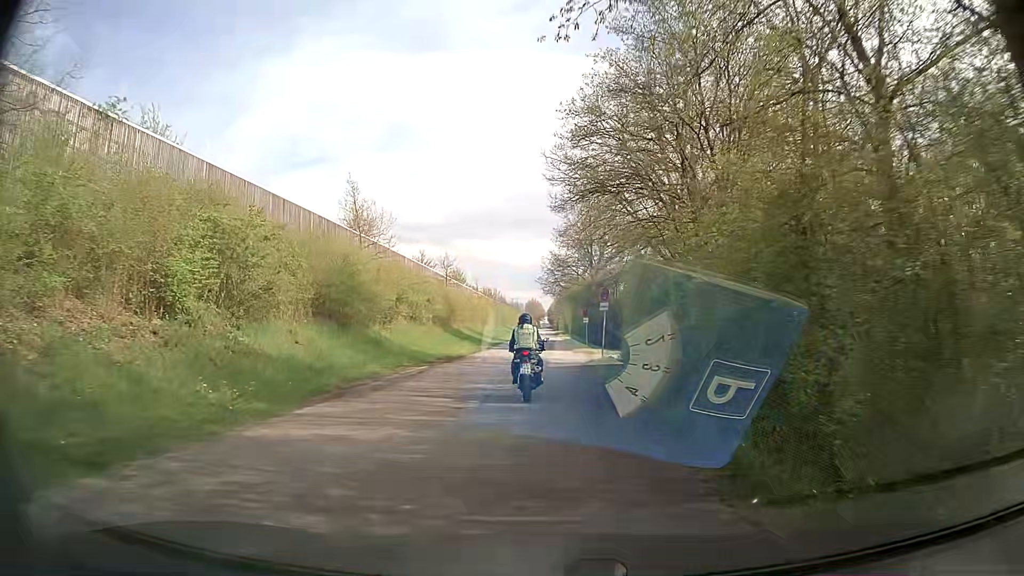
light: Day
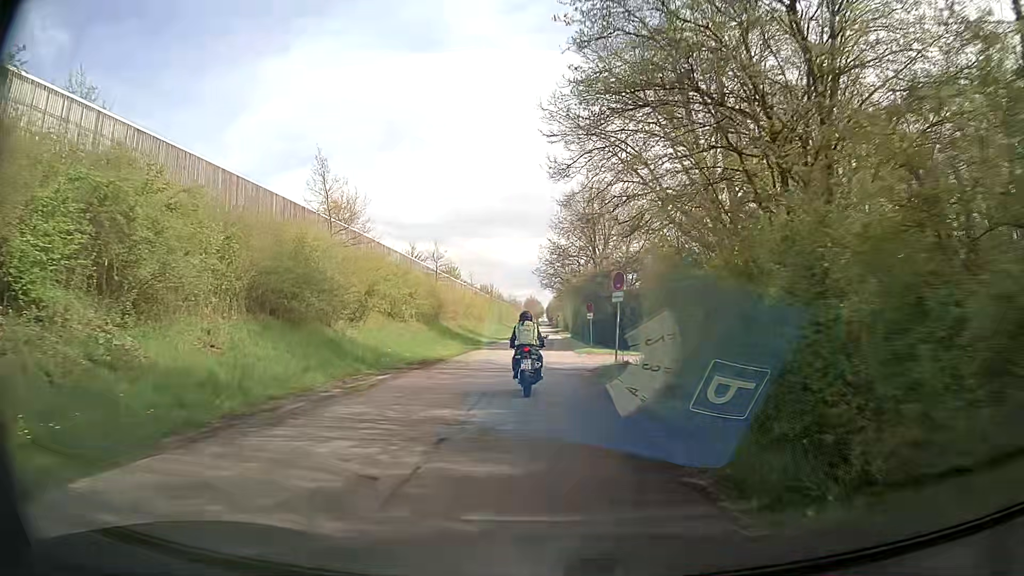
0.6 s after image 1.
(0.0, +5.7) m; 0°
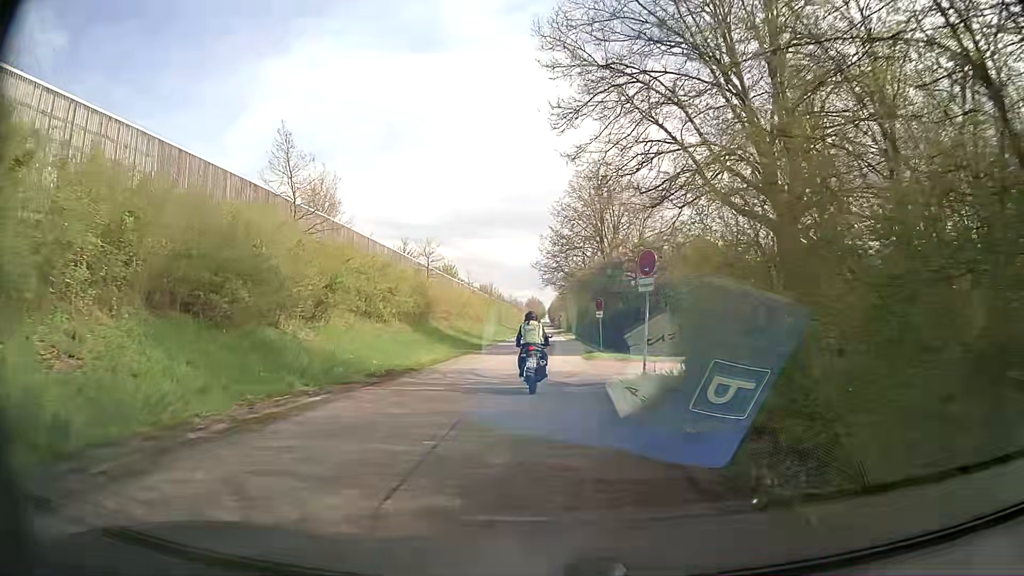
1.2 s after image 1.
(0.0, +5.7) m; -1°
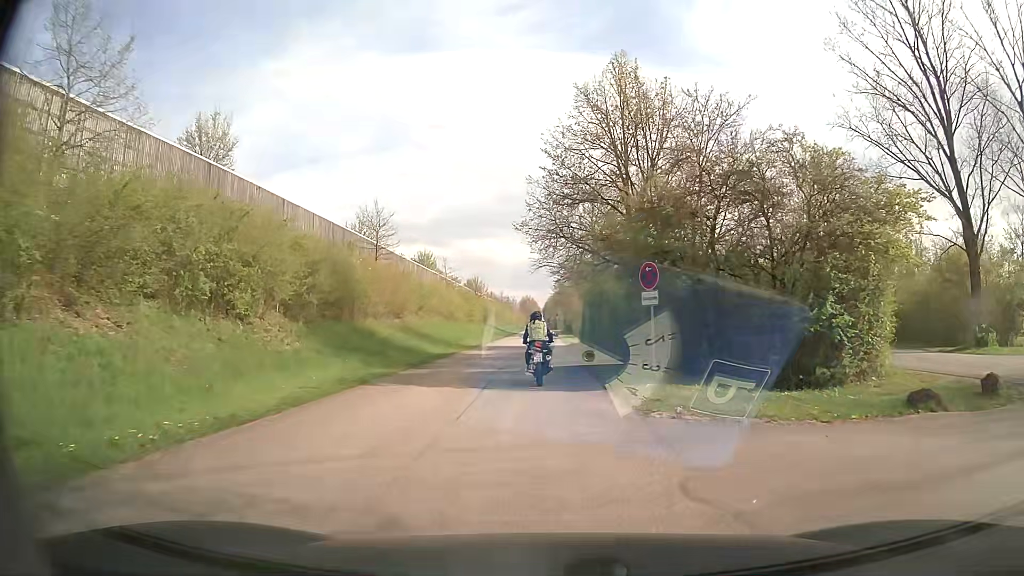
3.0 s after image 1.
(+0.1, +17.2) m; +1°
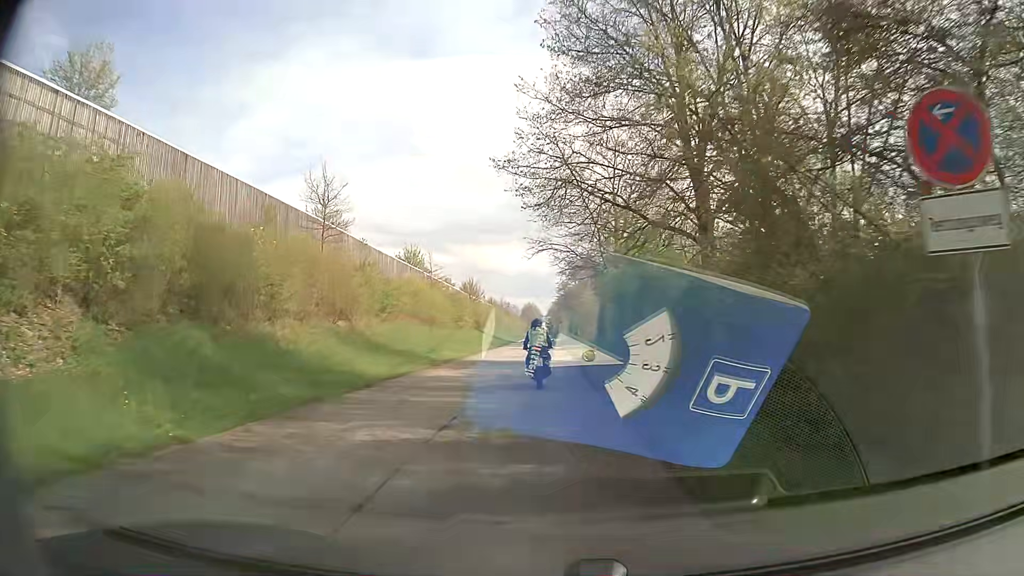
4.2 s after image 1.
(-0.1, +11.7) m; -1°
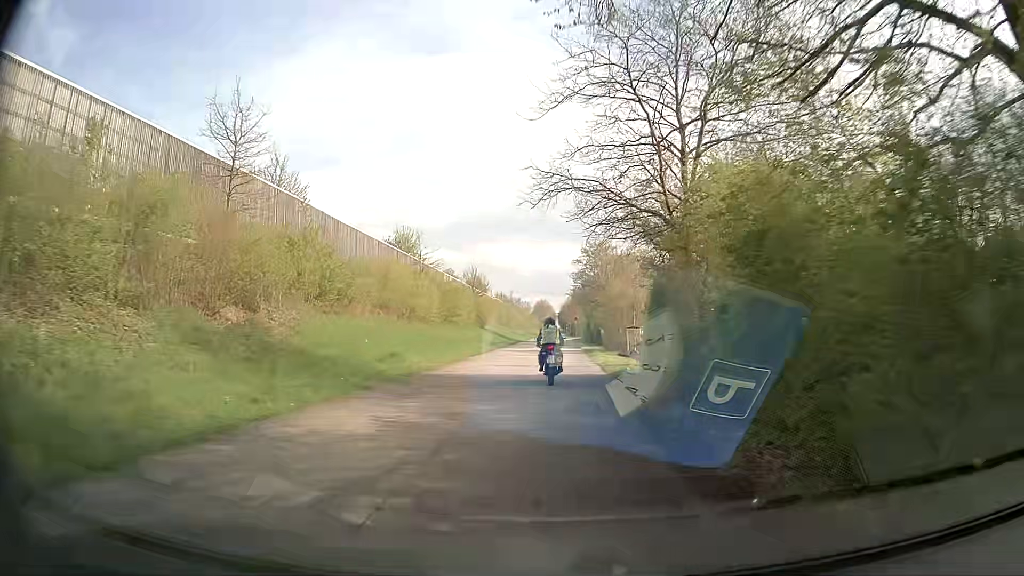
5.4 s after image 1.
(-0.1, +12.0) m; -1°
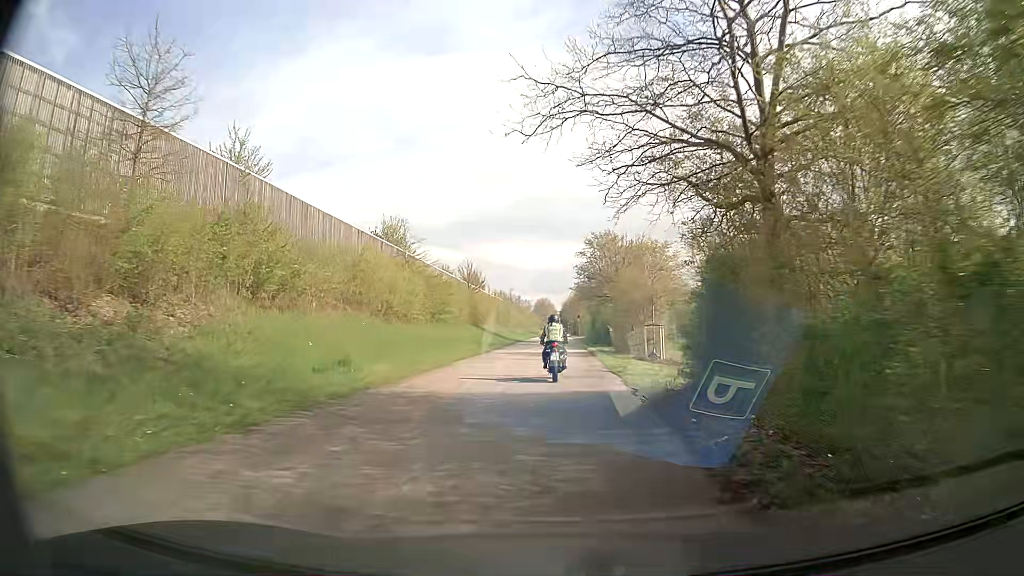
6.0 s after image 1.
(0.0, +6.0) m; 0°
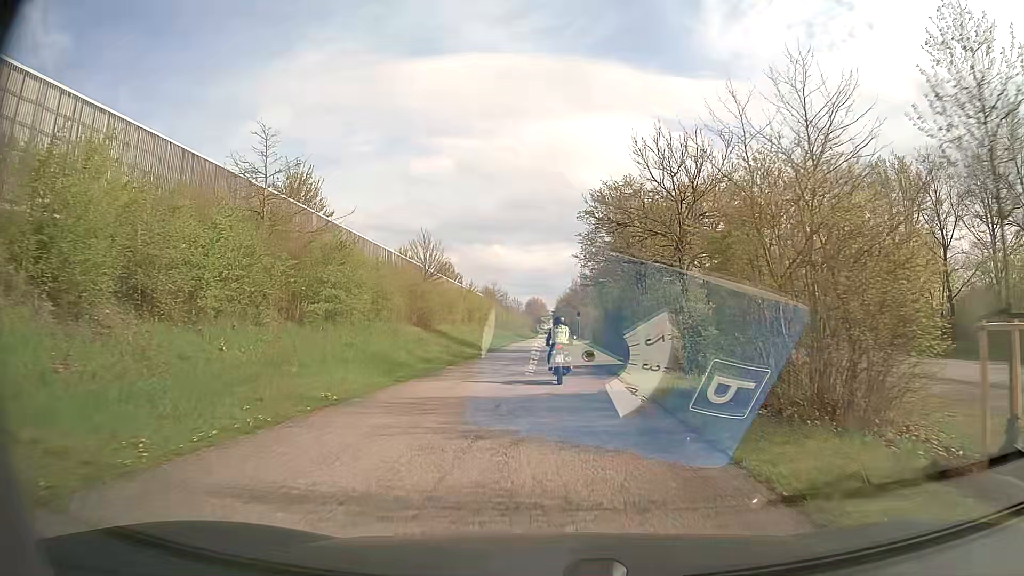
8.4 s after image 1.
(+0.1, +23.7) m; +1°
